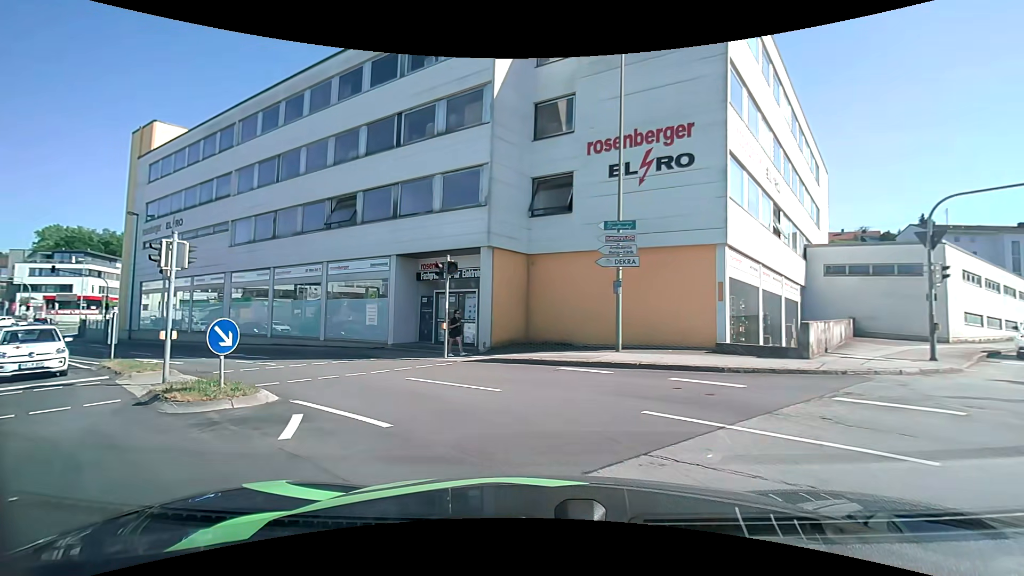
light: Day
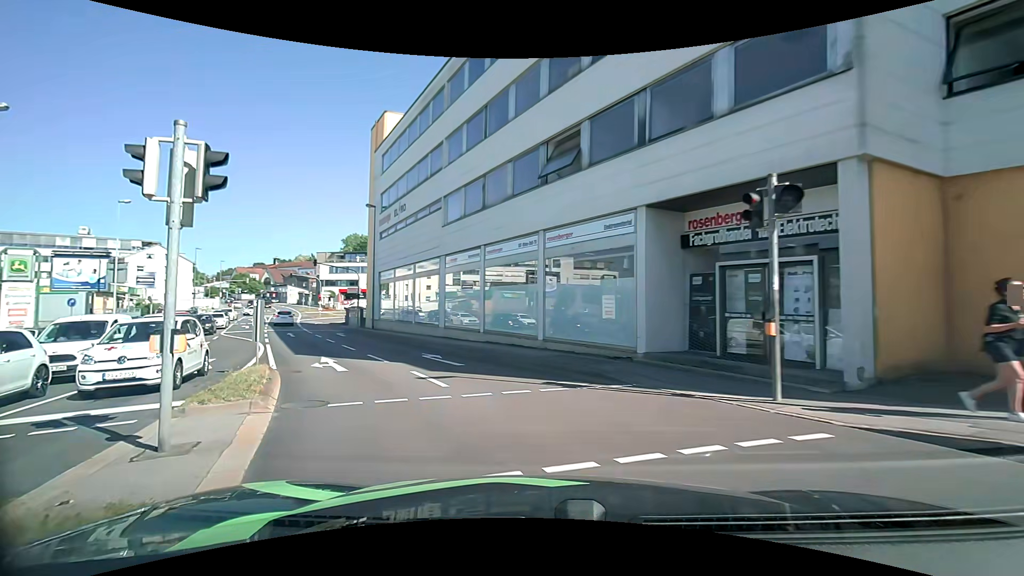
(-2.0, +8.5) m; -27°
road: tertiary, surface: asphalt
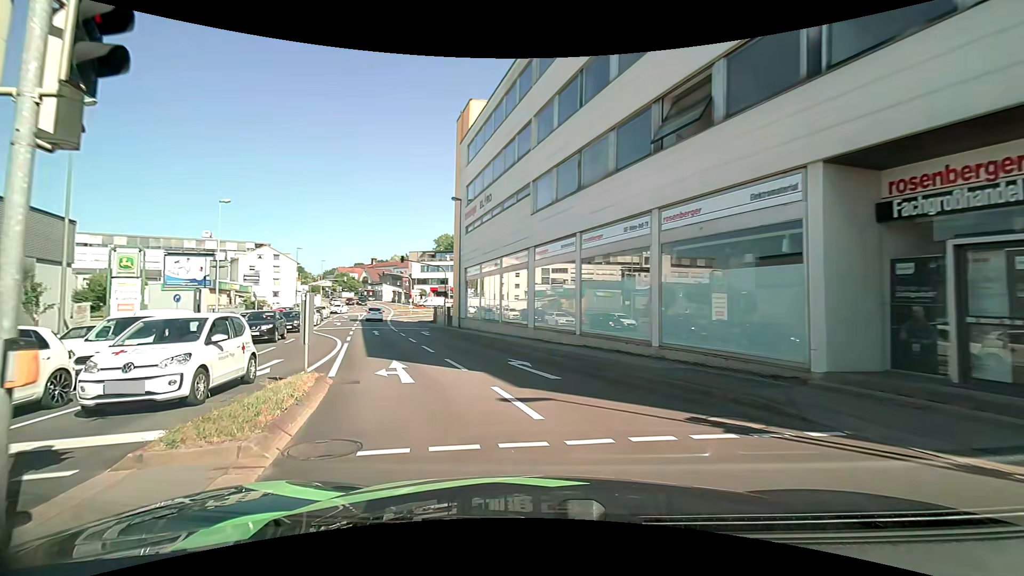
(-0.3, +3.1) m; -10°
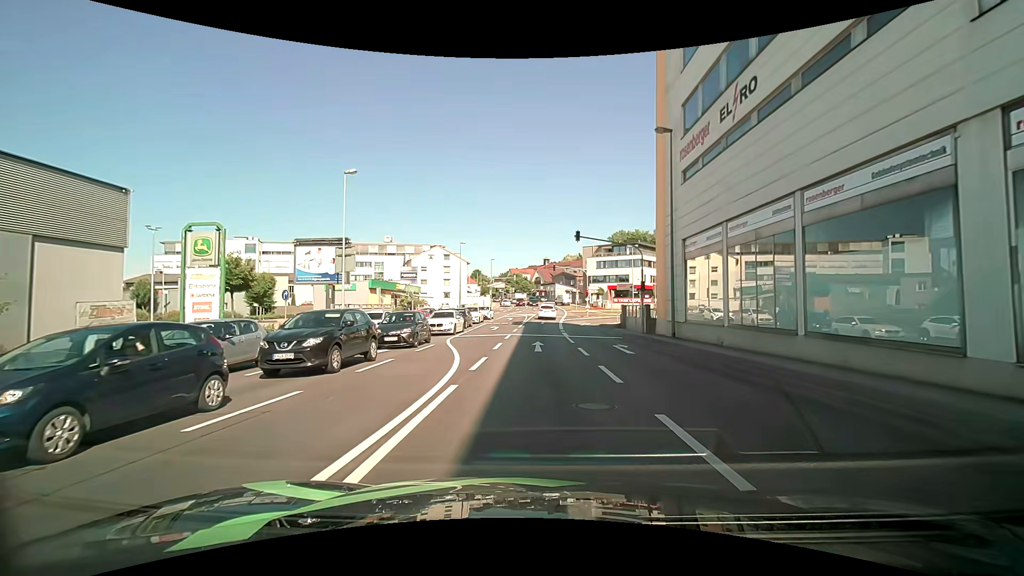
(-3.6, +14.0) m; -21°
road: tertiary_link
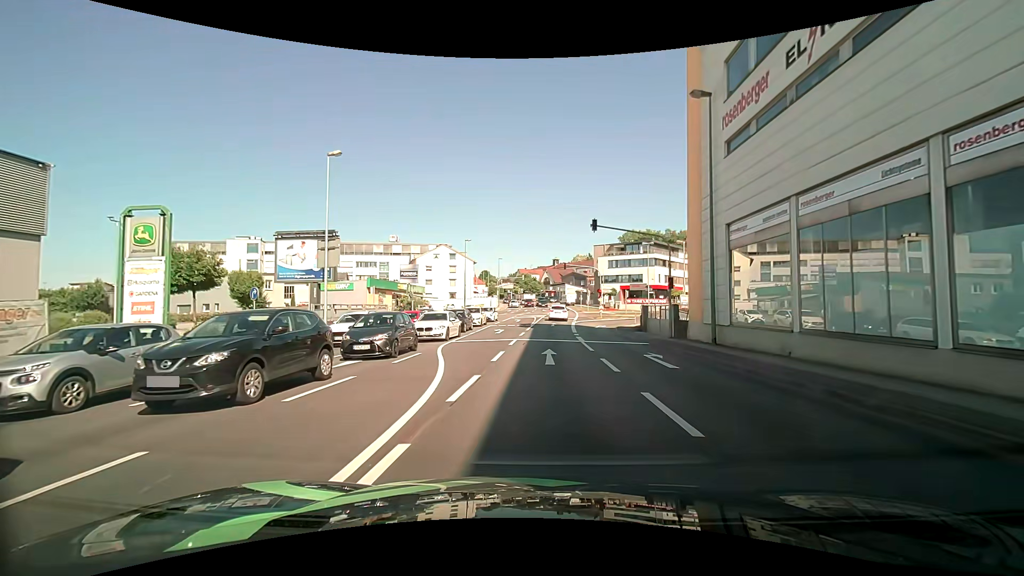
(0.0, +4.1) m; -1°
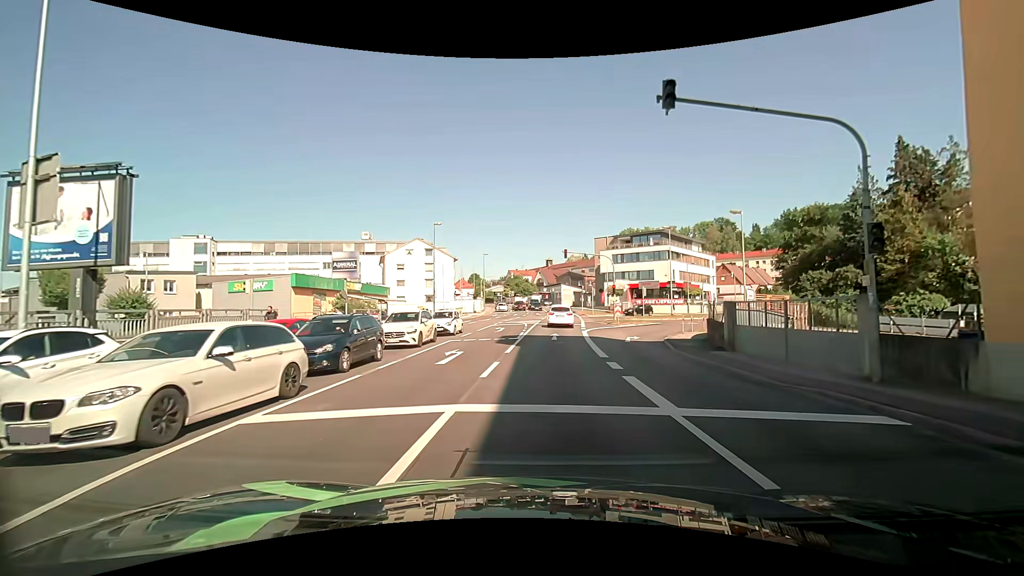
(+0.3, +15.9) m; +1°
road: tertiary
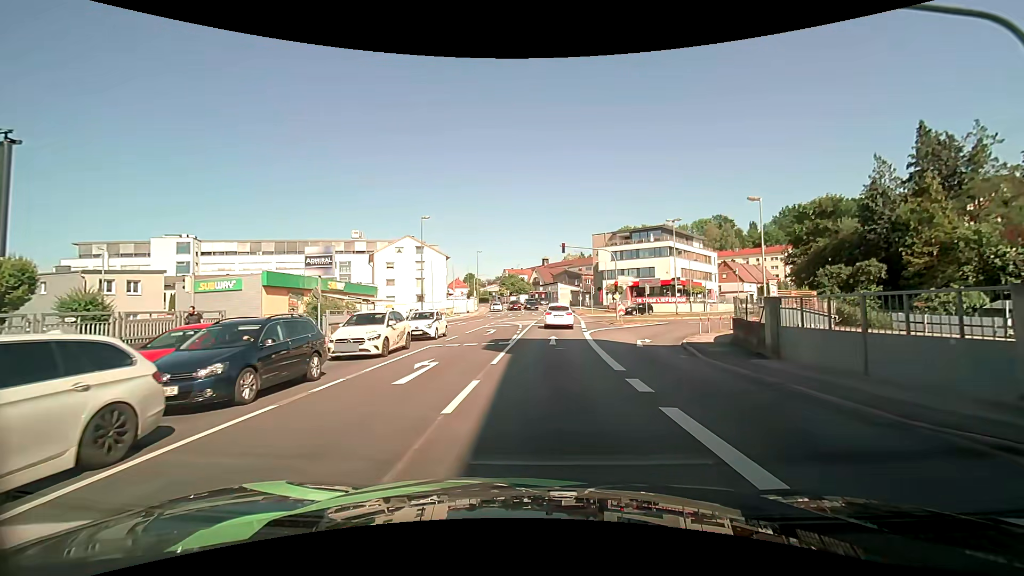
(0.0, +3.6) m; +1°
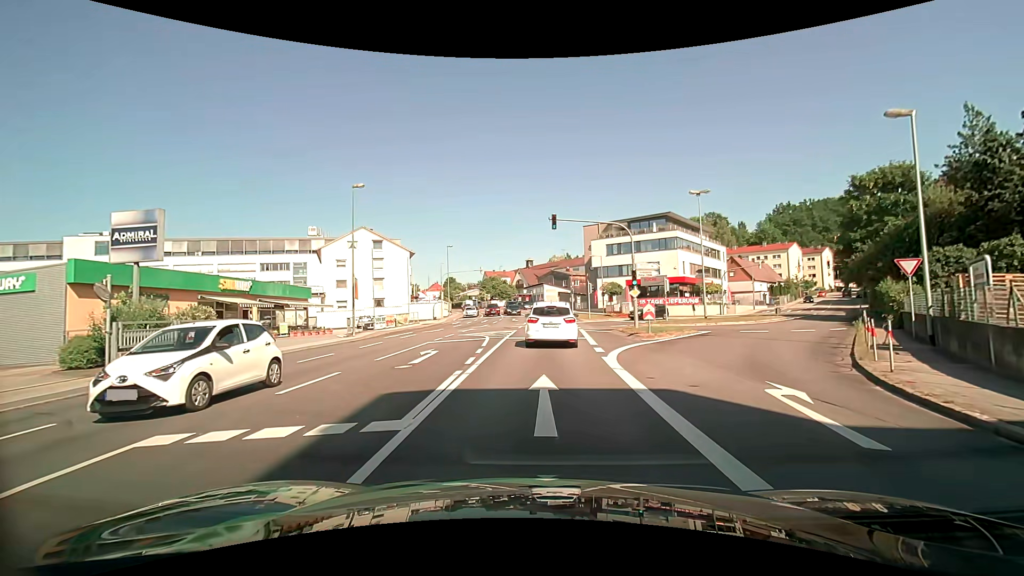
(+0.2, +13.8) m; +2°
(0, +10) (0, +20) (0, +30) (+1, +40) (+1, +50) (0, +60) (0, +70) (-2, +80) (-4, +90) (-6, +99) m
